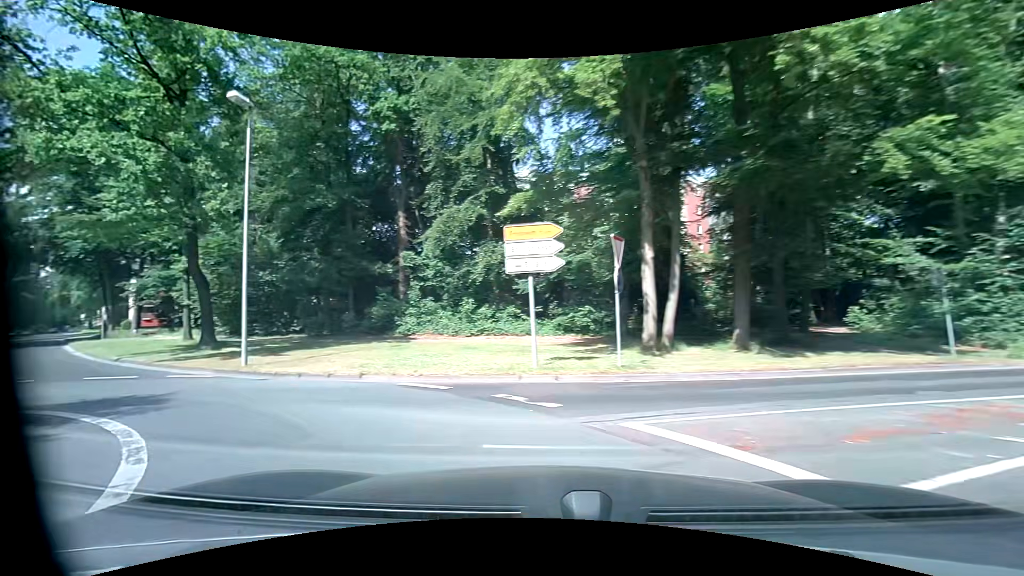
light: Day
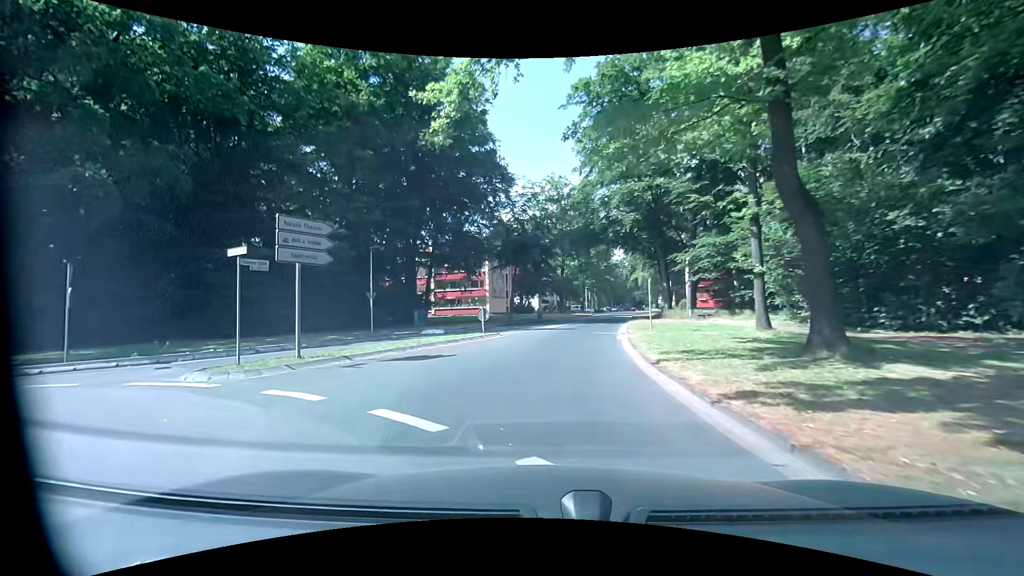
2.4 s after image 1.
(-8.5, +12.8) m; -57°
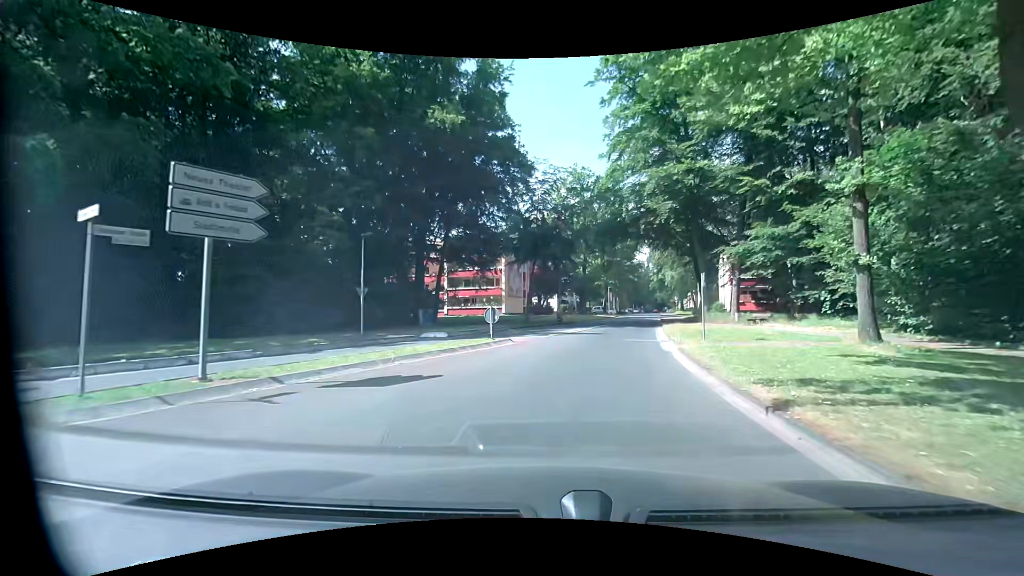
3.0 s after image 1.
(-0.2, +4.8) m; -4°
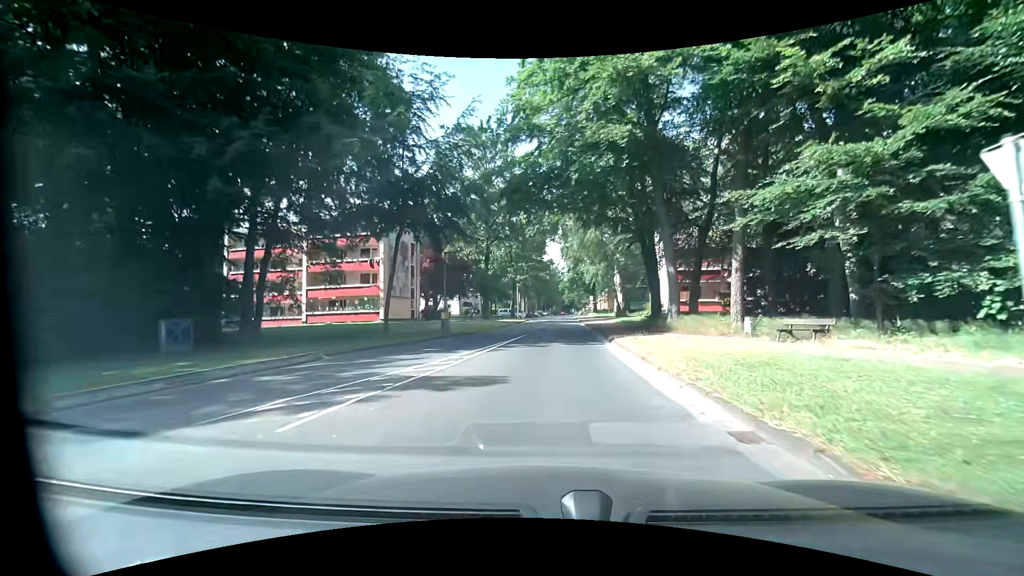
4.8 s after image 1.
(+1.9, +16.1) m; +12°
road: residential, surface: asphalt
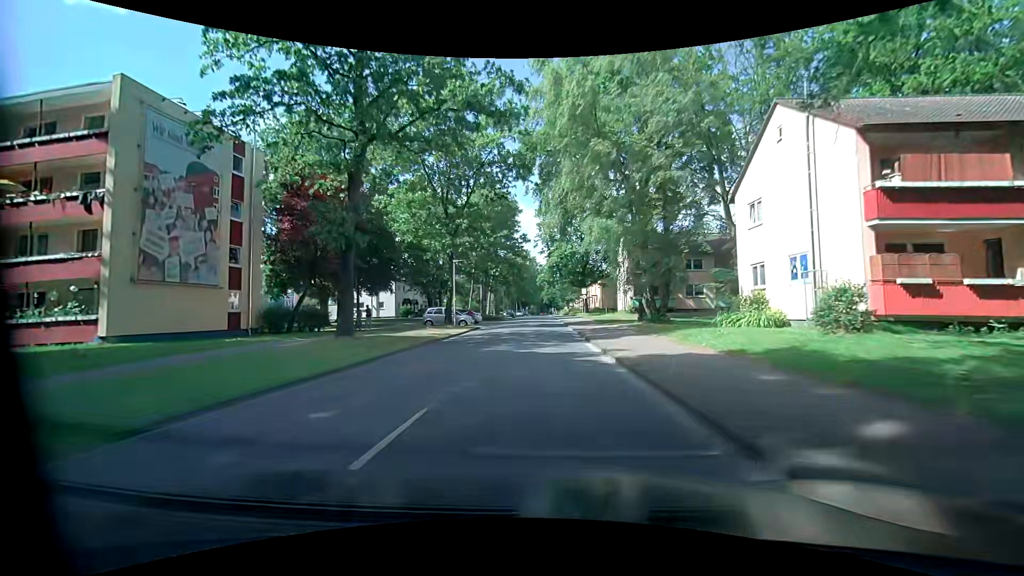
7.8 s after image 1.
(+1.0, +31.2) m; +2°
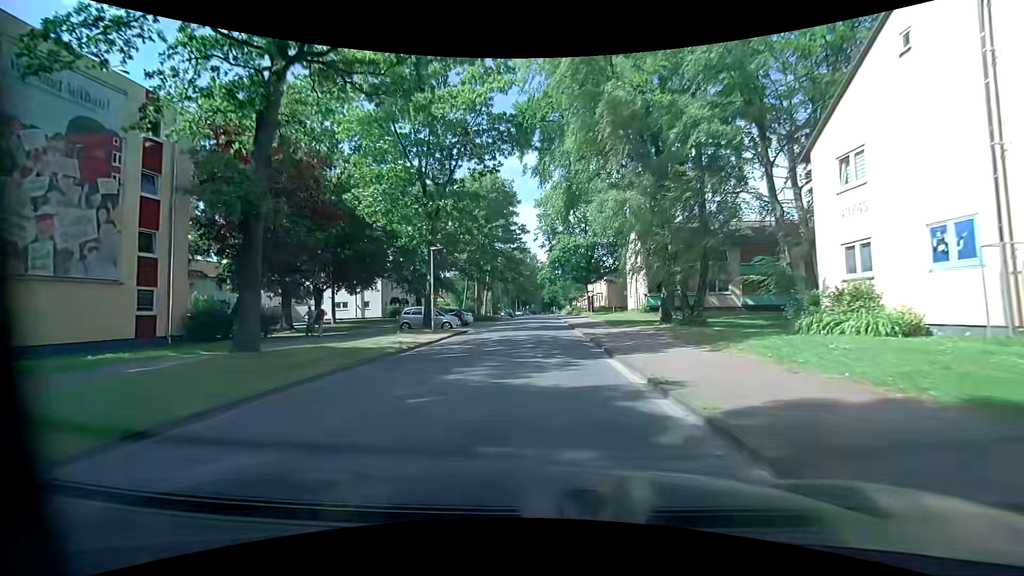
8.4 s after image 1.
(0.0, +6.9) m; 0°
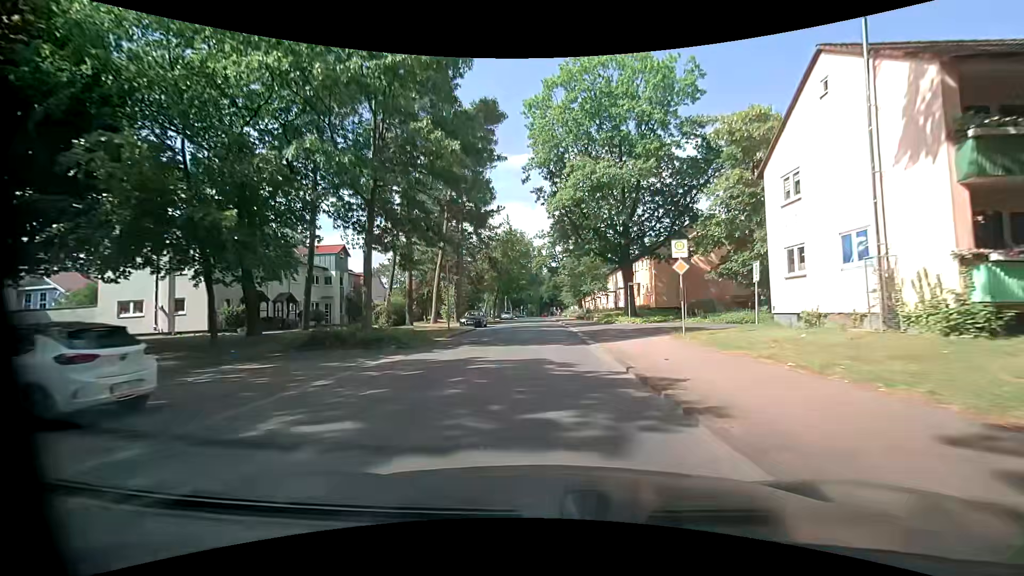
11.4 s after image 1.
(+0.1, +35.5) m; 0°
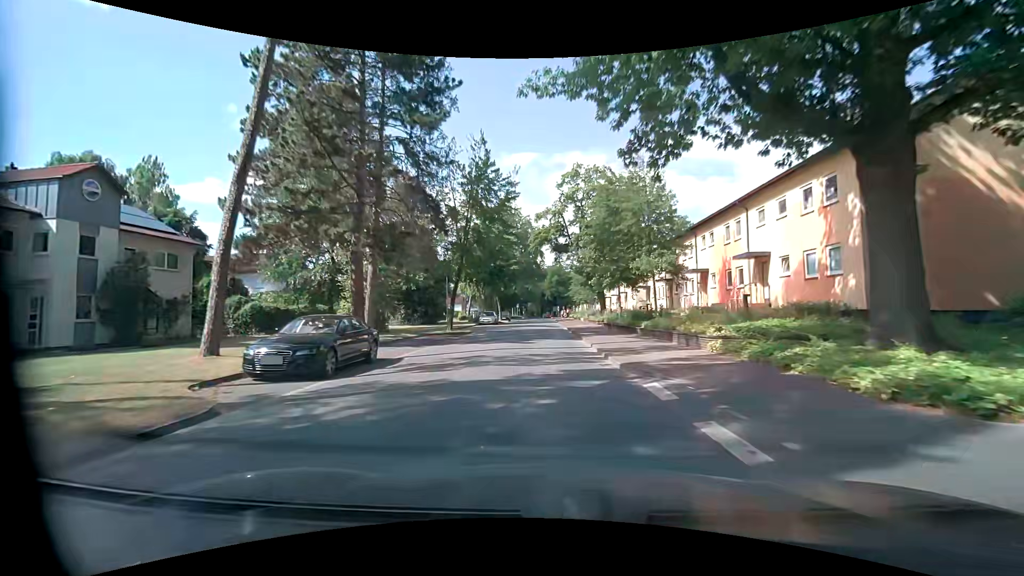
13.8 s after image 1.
(0.0, +29.6) m; 0°
(0, +10) (0, +20) (0, +30) (0, +40) (0, +50) (0, +60) (0, +70) (0, +80) (-1, +90) (-1, +100) m
